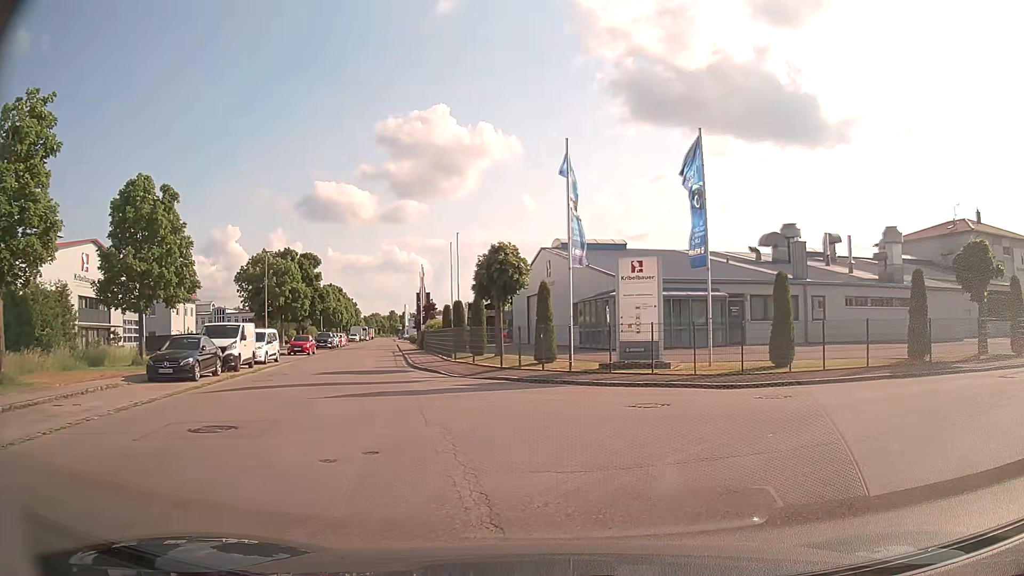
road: residential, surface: asphalt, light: Day
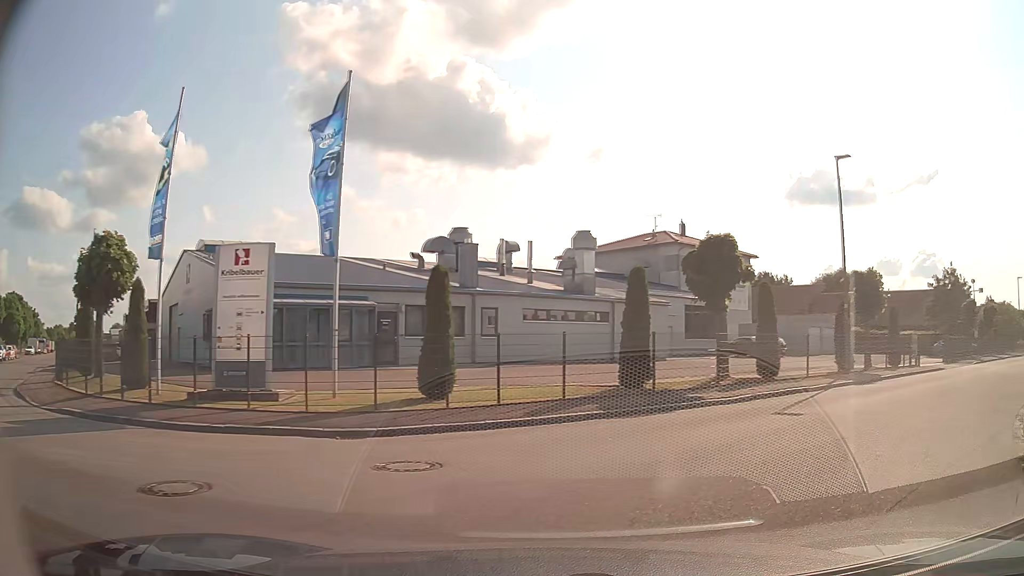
(+1.4, +5.6) m; +30°
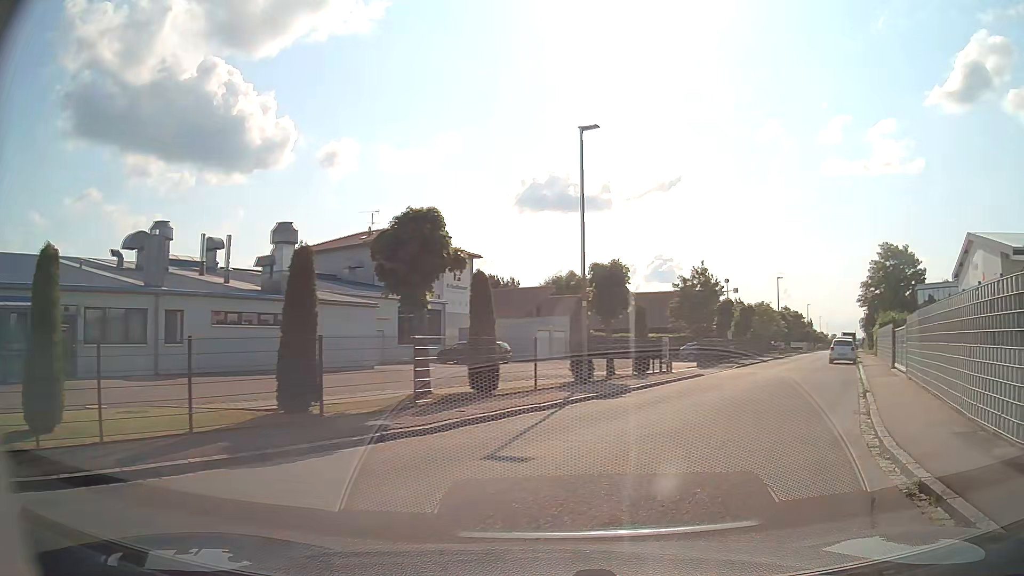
(+0.8, +4.2) m; +23°
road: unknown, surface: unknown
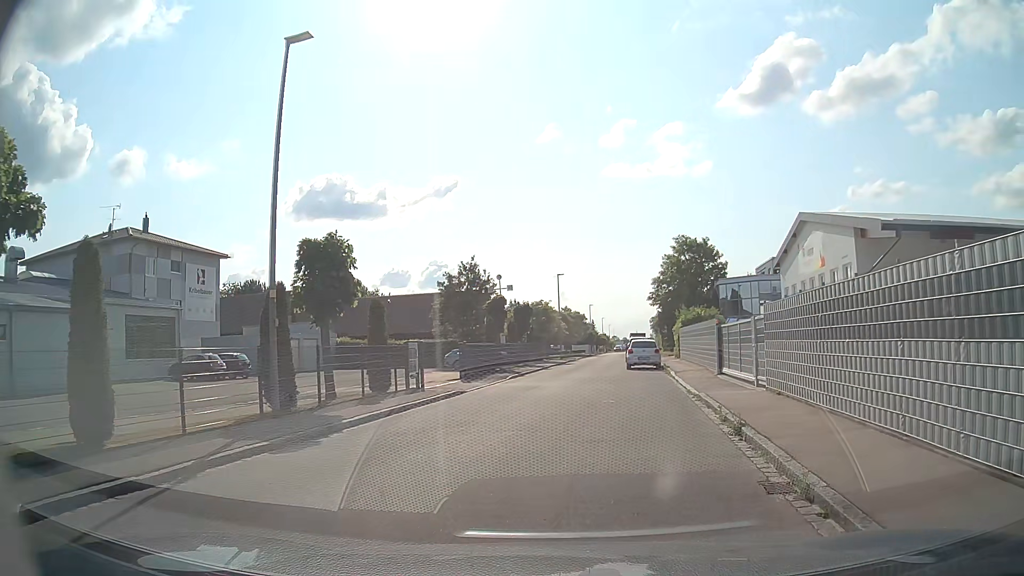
(+1.4, +7.0) m; +19°
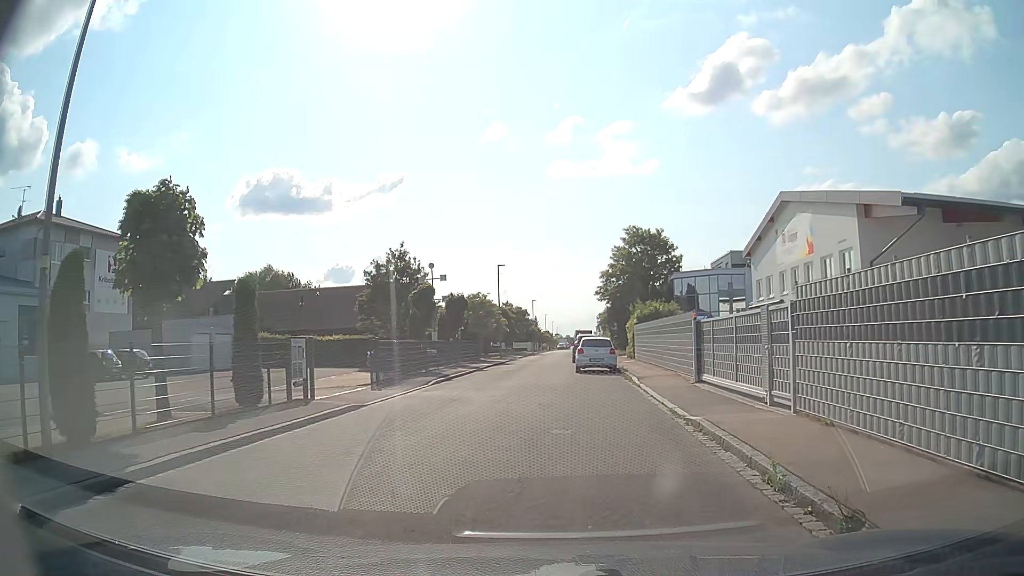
(+0.1, +5.4) m; +5°
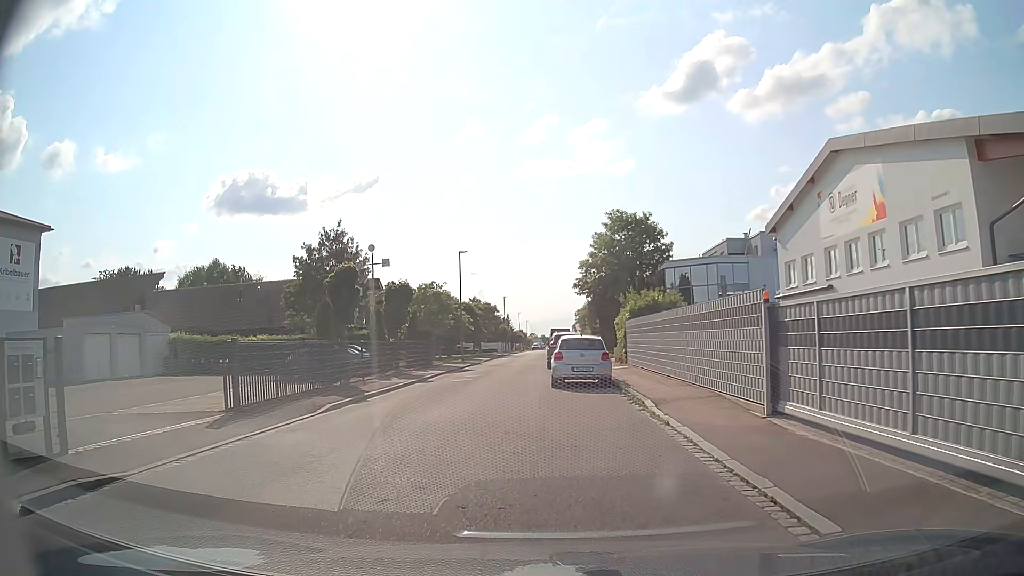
(+0.2, +8.8) m; +1°
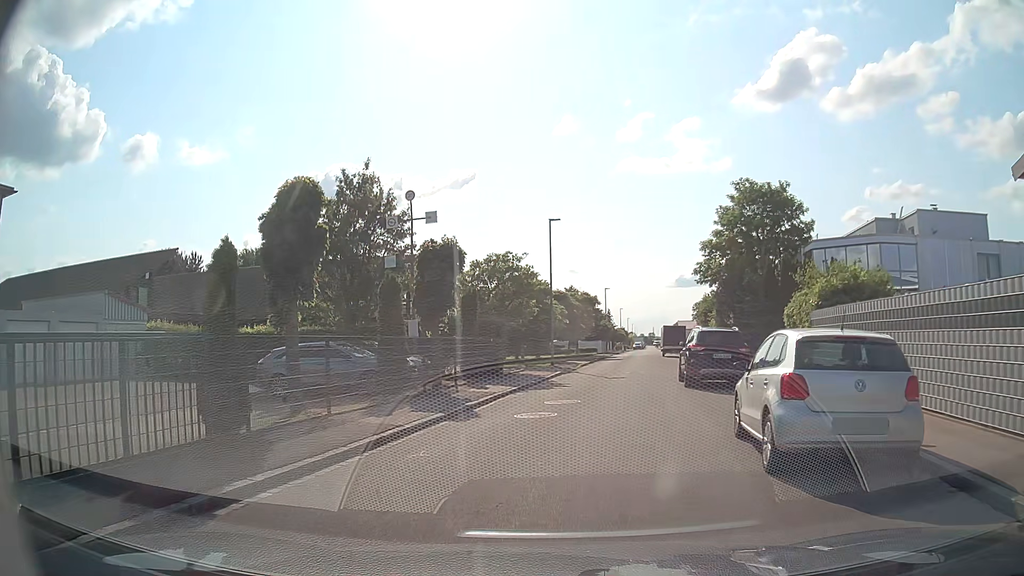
(-0.9, +12.2) m; -9°
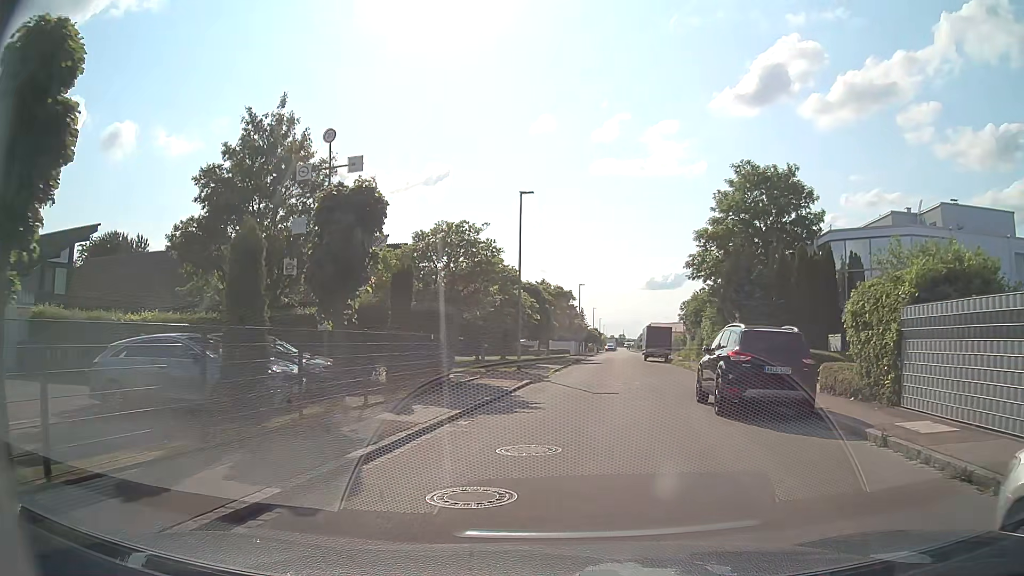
(+0.2, +6.7) m; +4°
